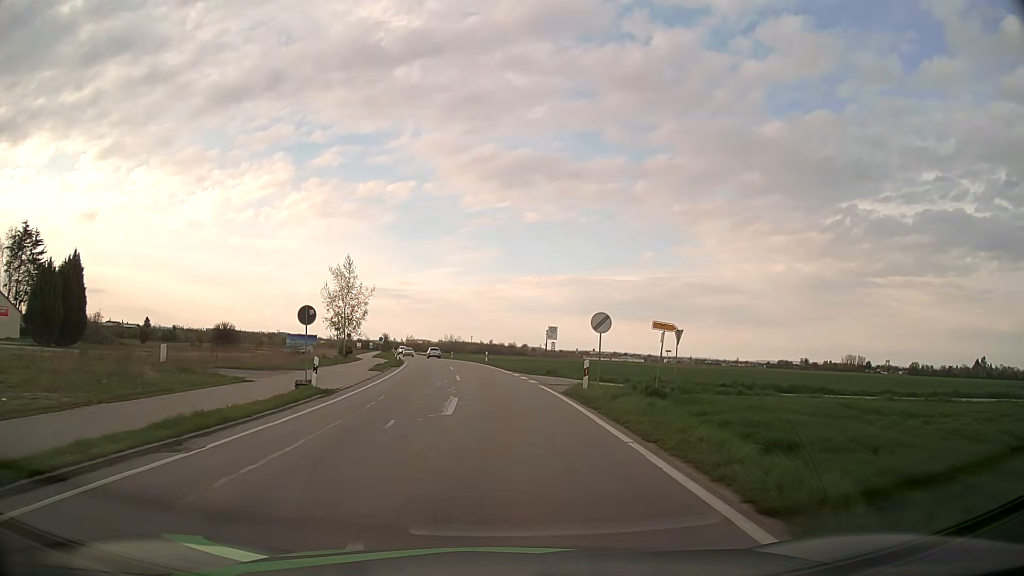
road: tertiary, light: Day
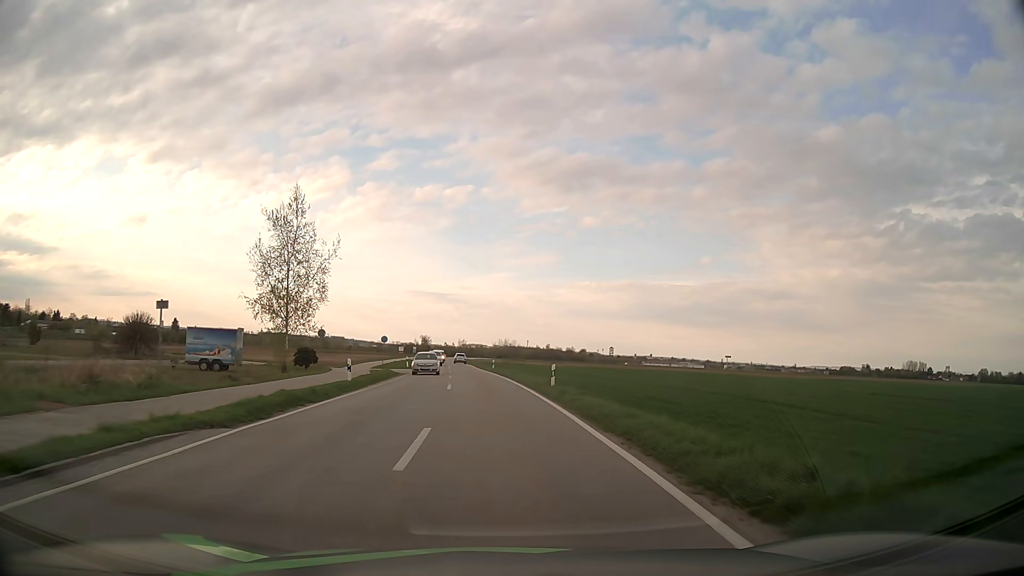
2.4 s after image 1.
(-1.1, +32.3) m; -5°
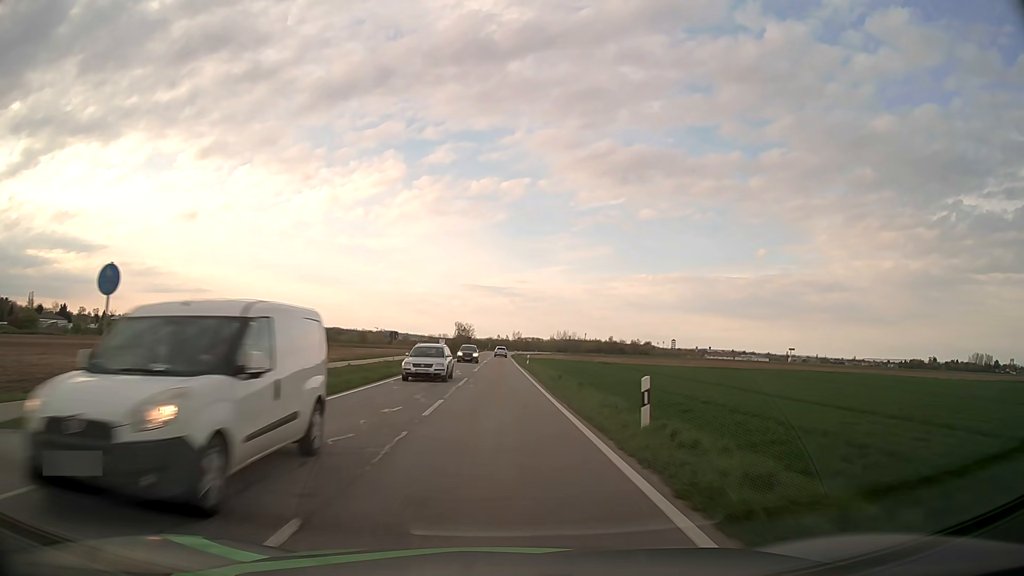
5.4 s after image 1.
(-2.3, +48.6) m; -5°
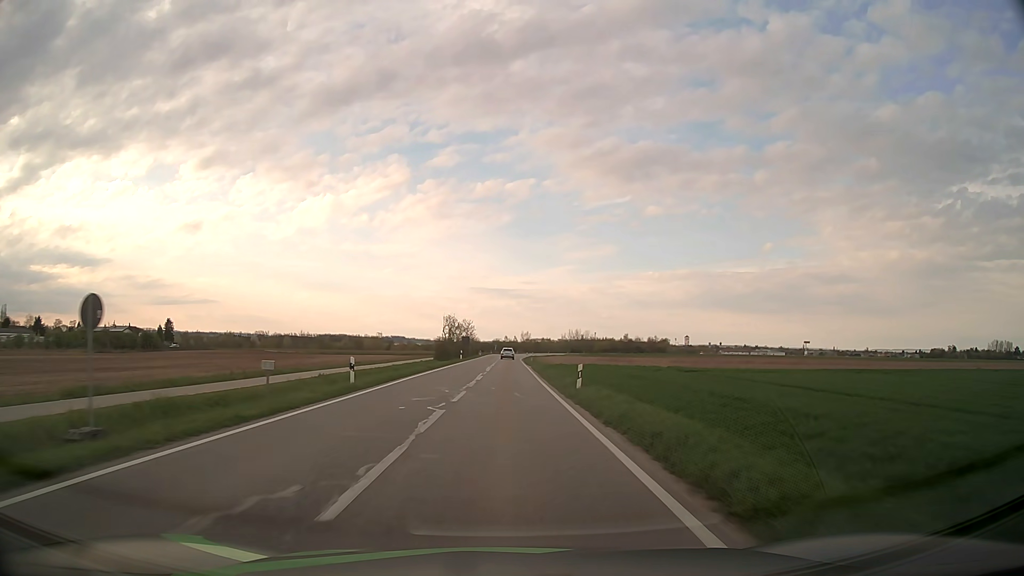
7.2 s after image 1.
(-0.3, +33.2) m; -1°
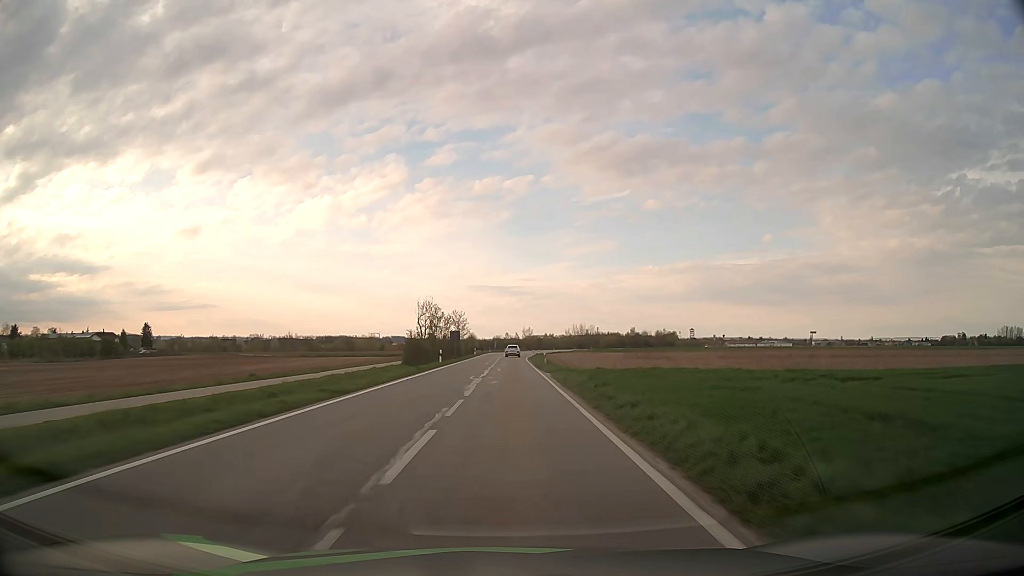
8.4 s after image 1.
(0.0, +23.1) m; 0°
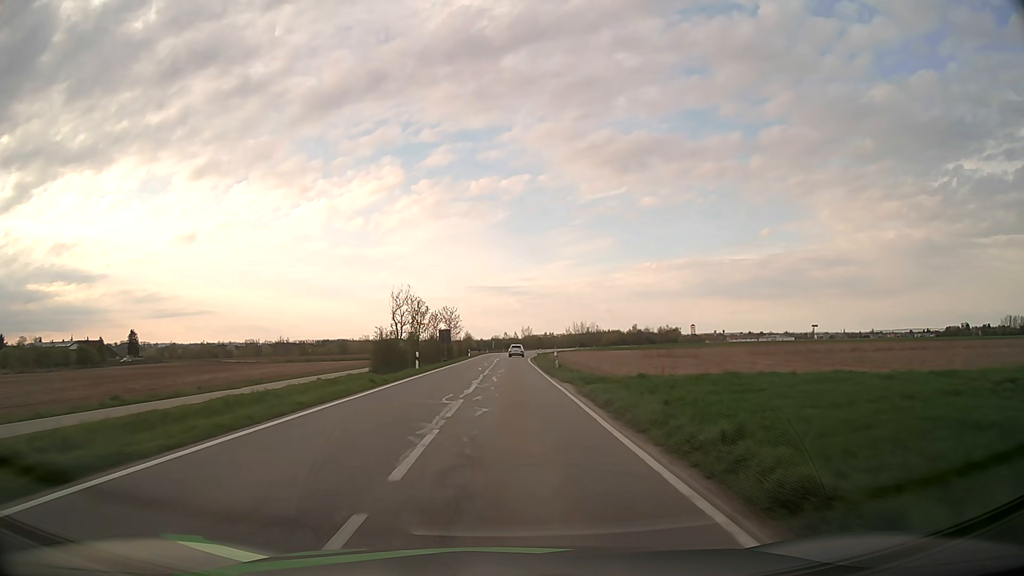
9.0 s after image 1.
(0.0, +11.7) m; 0°
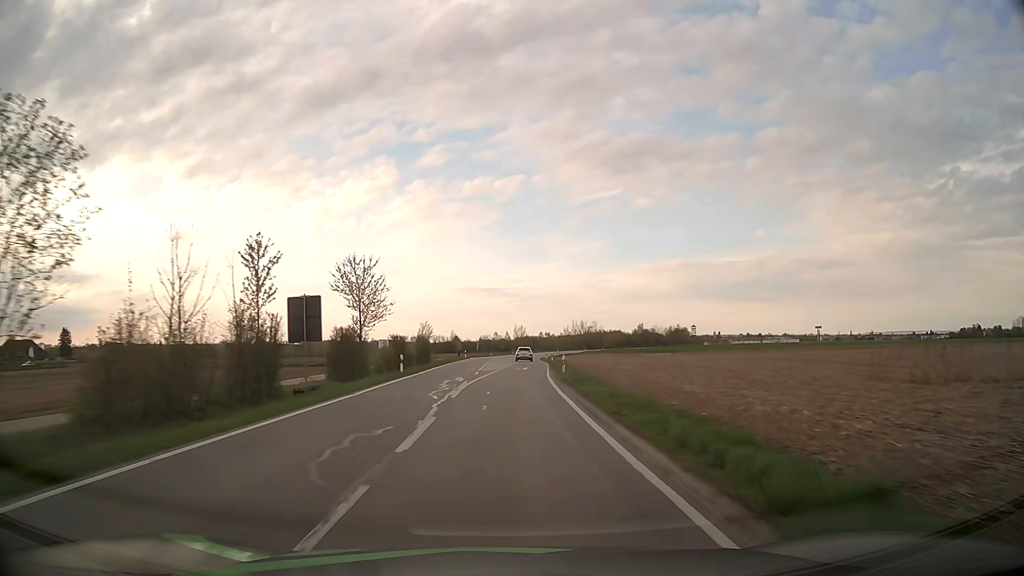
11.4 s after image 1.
(+0.2, +47.3) m; +1°
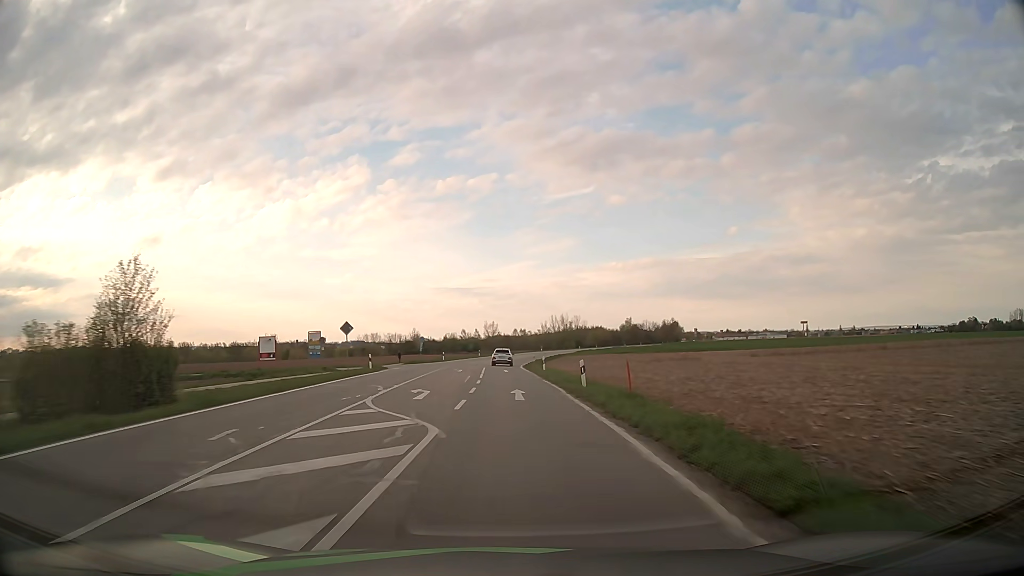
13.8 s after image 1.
(+1.2, +47.2) m; +3°
(0, +10) (0, +20) (0, +30) (0, +40) (0, +50) (0, +60) (0, +70) (+1, +80) (+2, +90) (+4, +100) m
